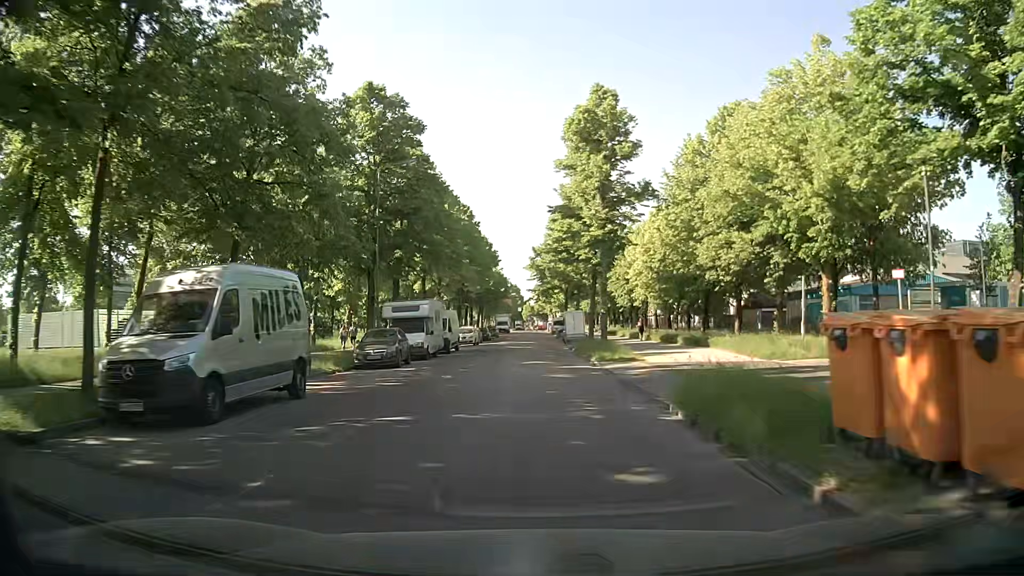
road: residential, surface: asphalt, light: Day
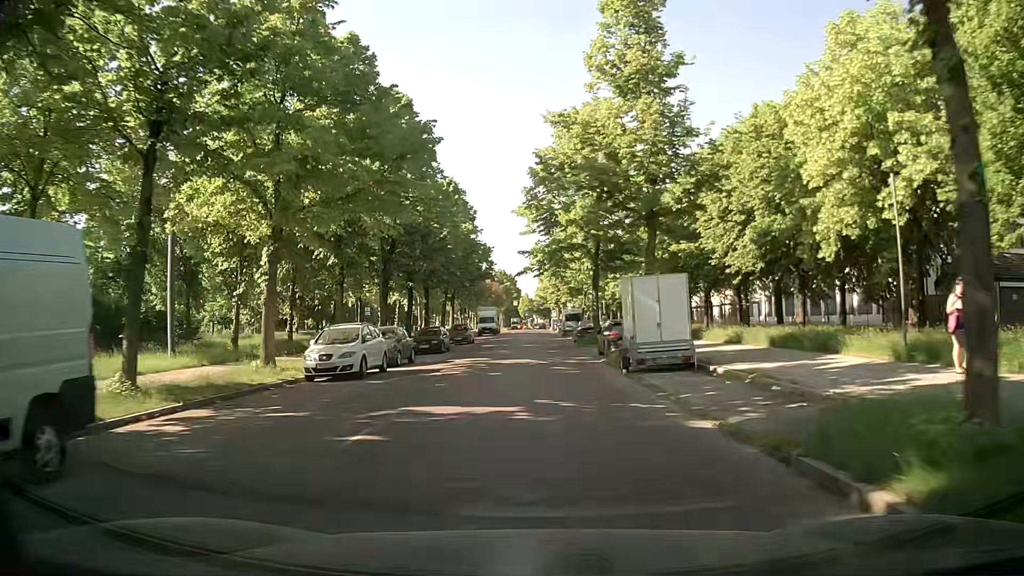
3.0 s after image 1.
(0.0, +36.4) m; +1°
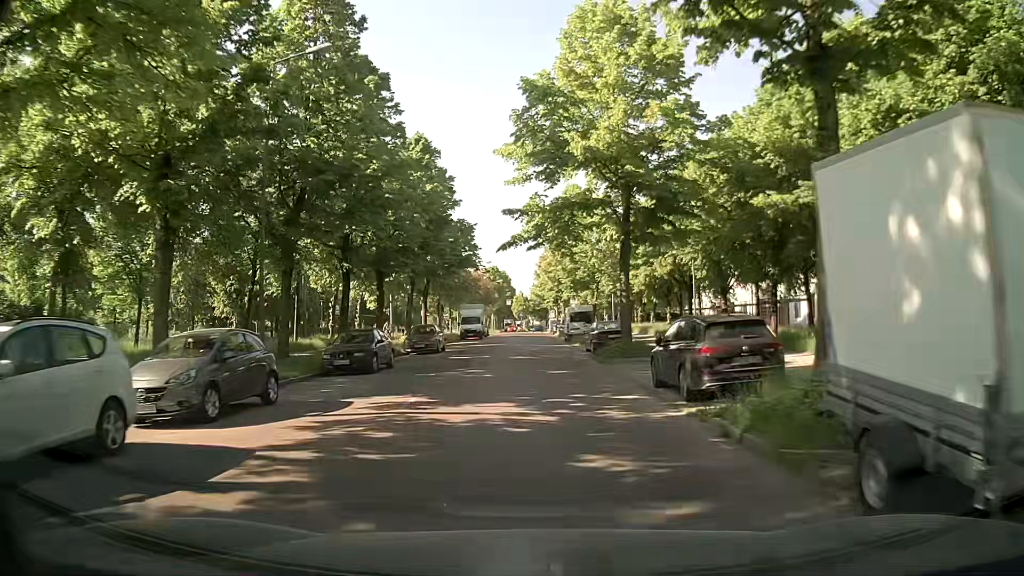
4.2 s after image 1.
(-0.2, +14.4) m; -1°
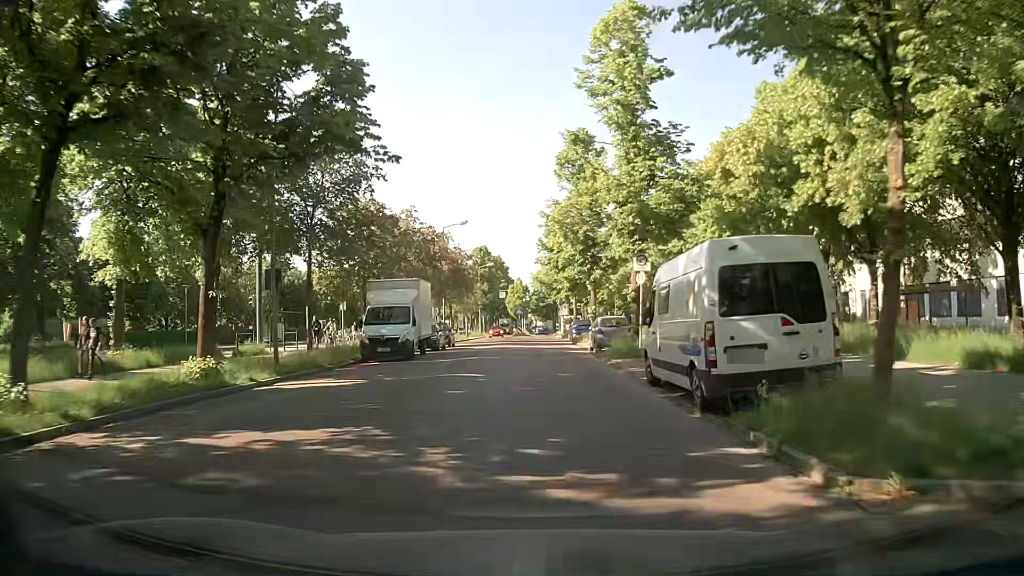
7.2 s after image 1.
(+0.1, +35.8) m; 0°
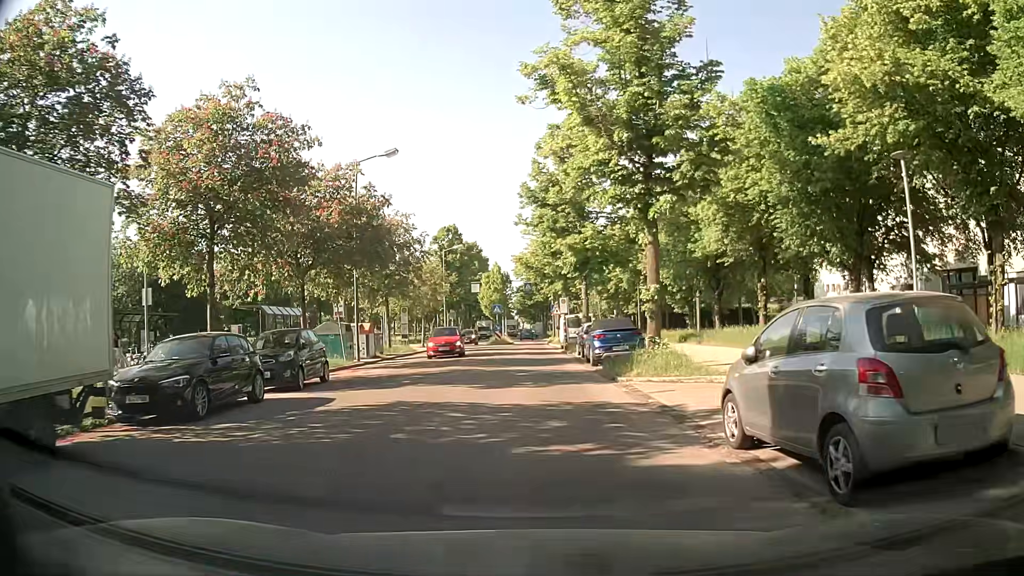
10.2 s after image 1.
(+0.2, +23.4) m; +2°
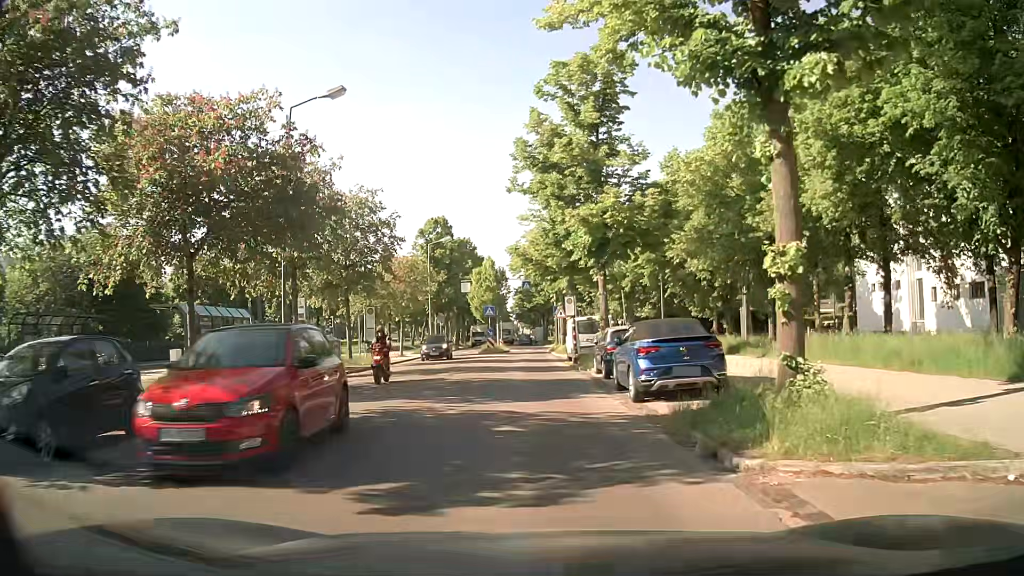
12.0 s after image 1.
(-0.1, +9.4) m; -1°
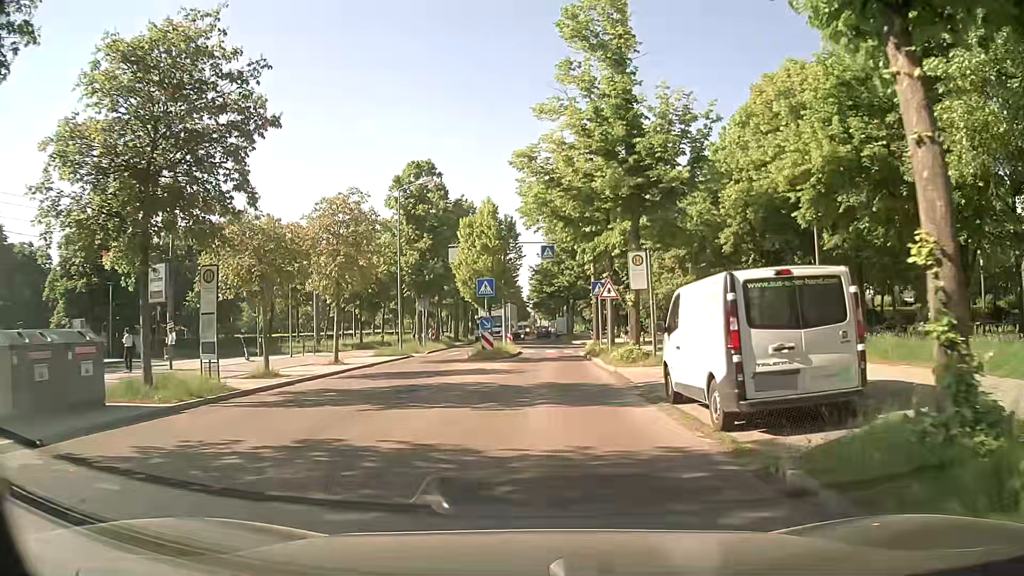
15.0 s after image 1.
(-0.3, +20.5) m; -2°
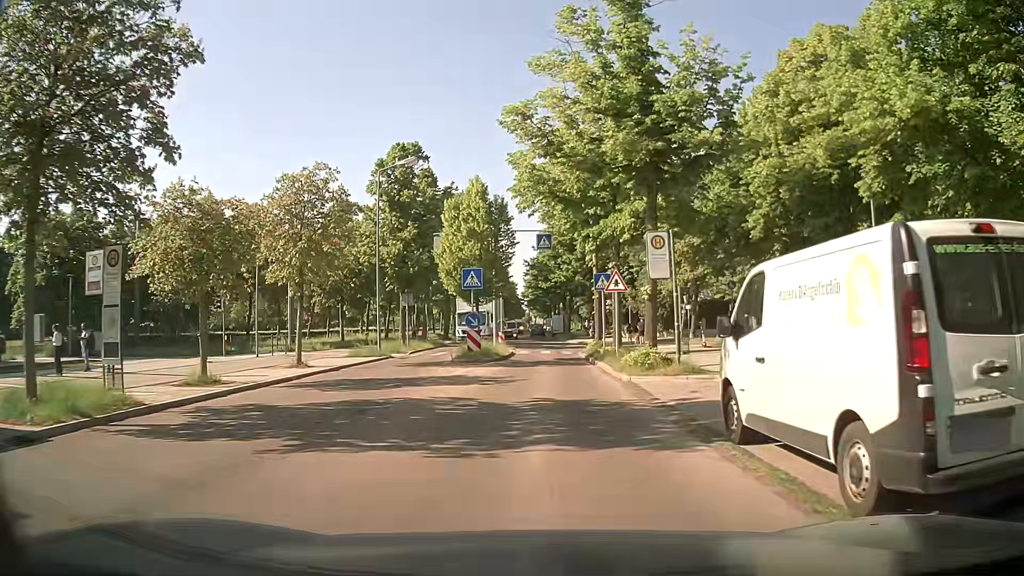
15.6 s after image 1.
(0.0, +4.0) m; +1°
(0, +10) (0, +20) (+1, +30) (+1, +40) (+1, +50) (+1, +60) (0, +70) (0, +80) (0, +90) (0, +100) m
